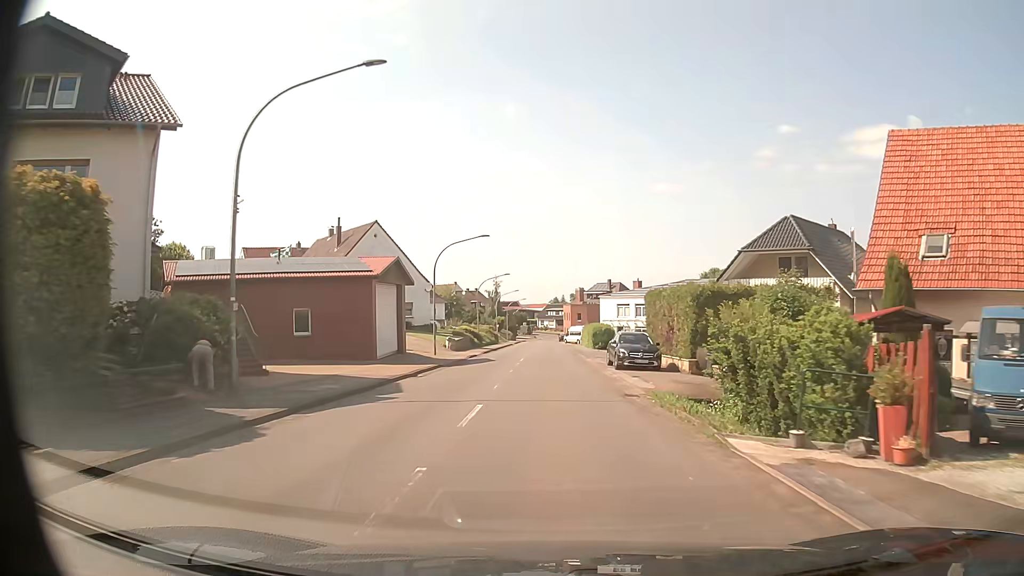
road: secondary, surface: asphalt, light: Day
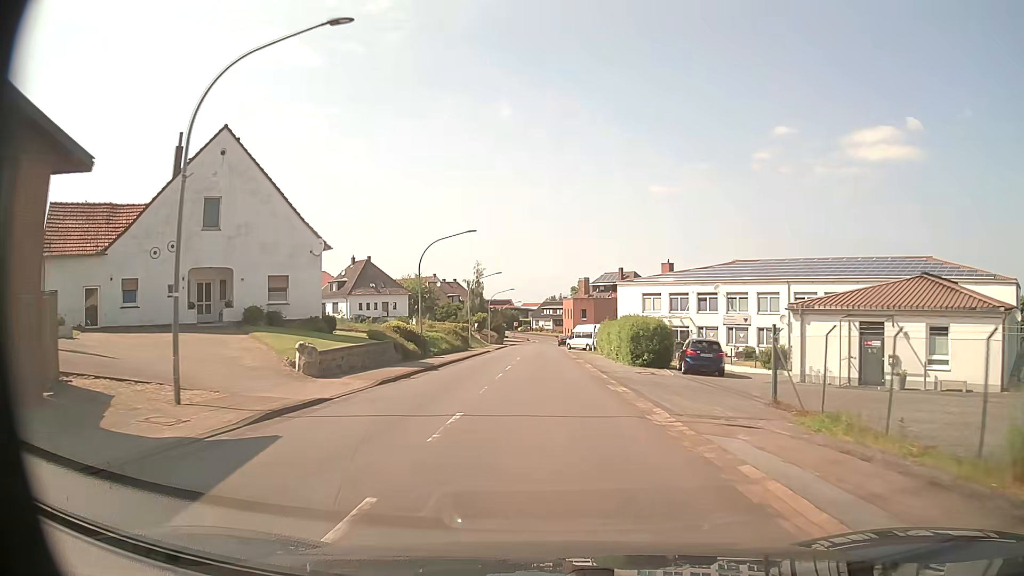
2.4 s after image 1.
(+0.1, +31.0) m; 0°
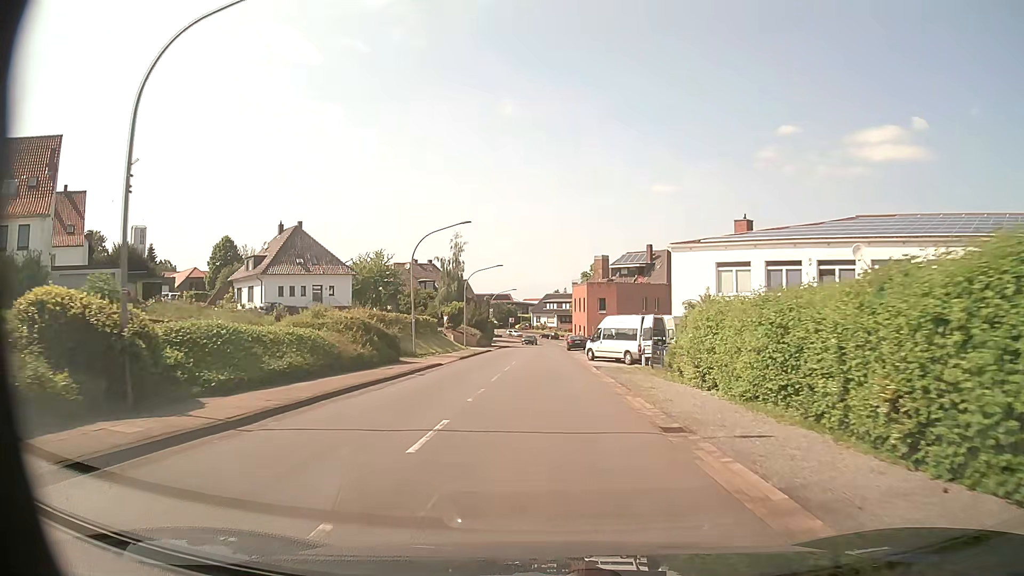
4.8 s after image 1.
(0.0, +30.6) m; 0°
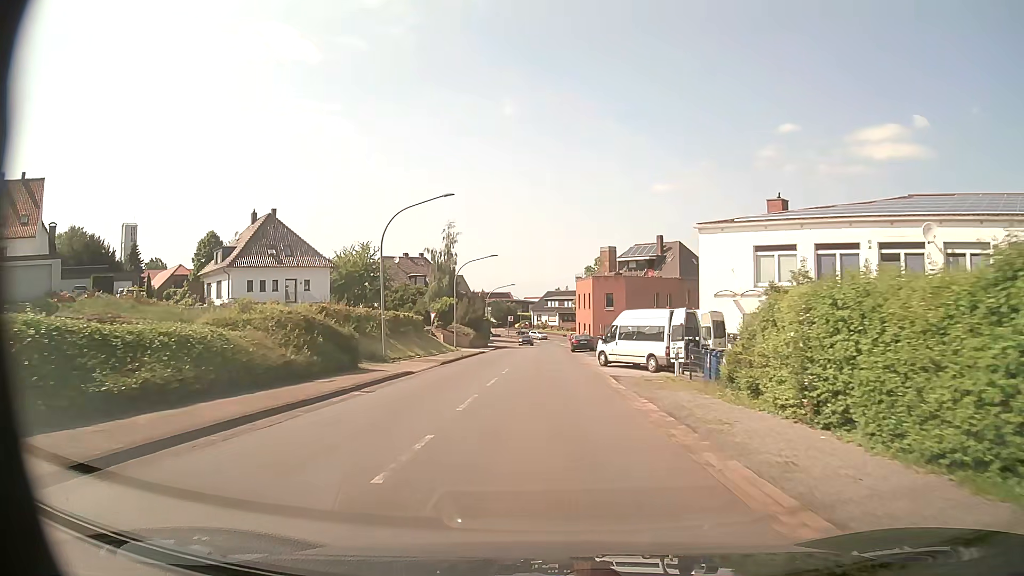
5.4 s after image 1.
(0.0, +7.6) m; 0°
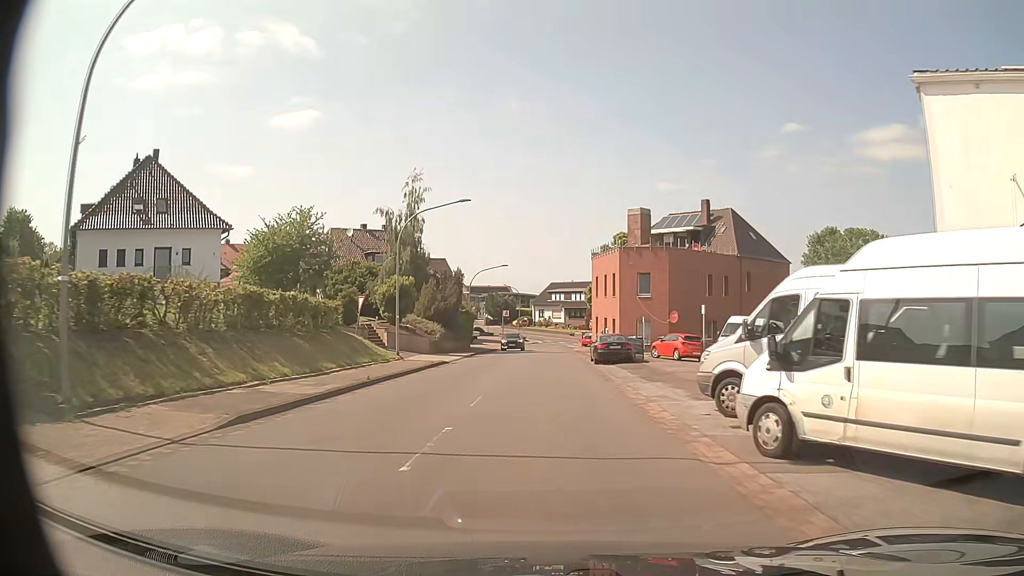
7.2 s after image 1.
(-0.1, +22.6) m; -1°
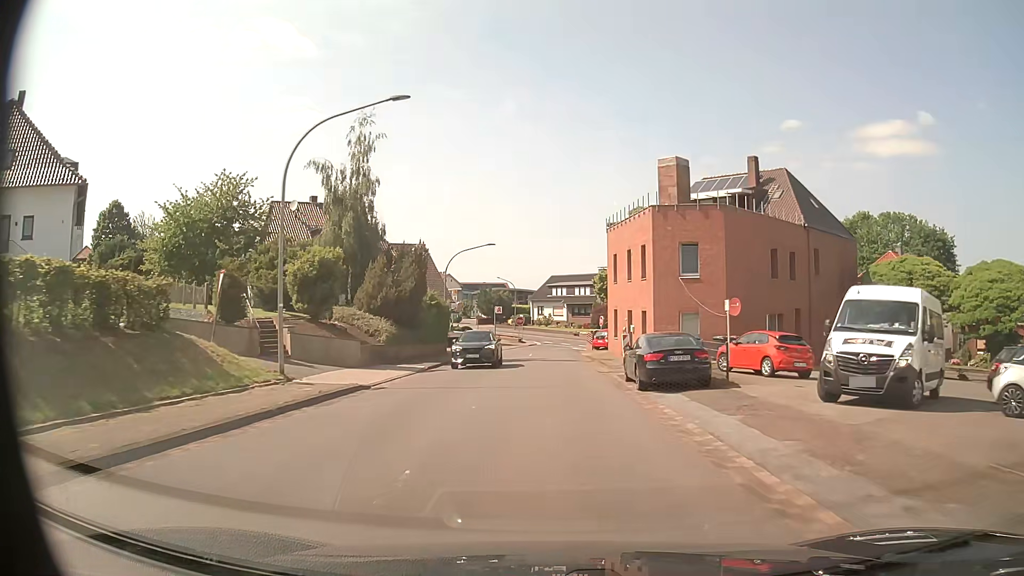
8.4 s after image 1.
(+0.1, +15.0) m; 0°
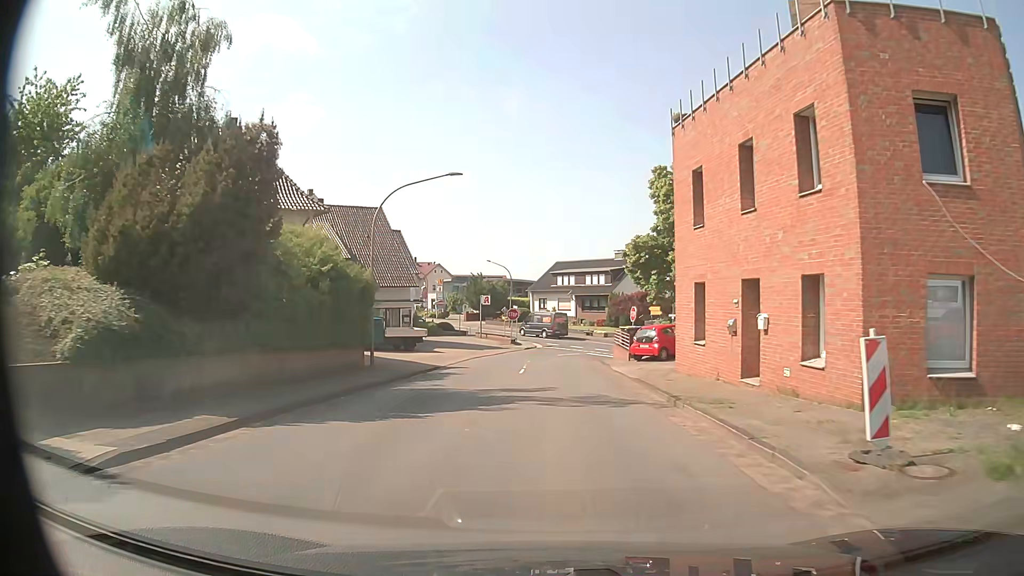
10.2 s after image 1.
(-0.1, +21.0) m; 0°
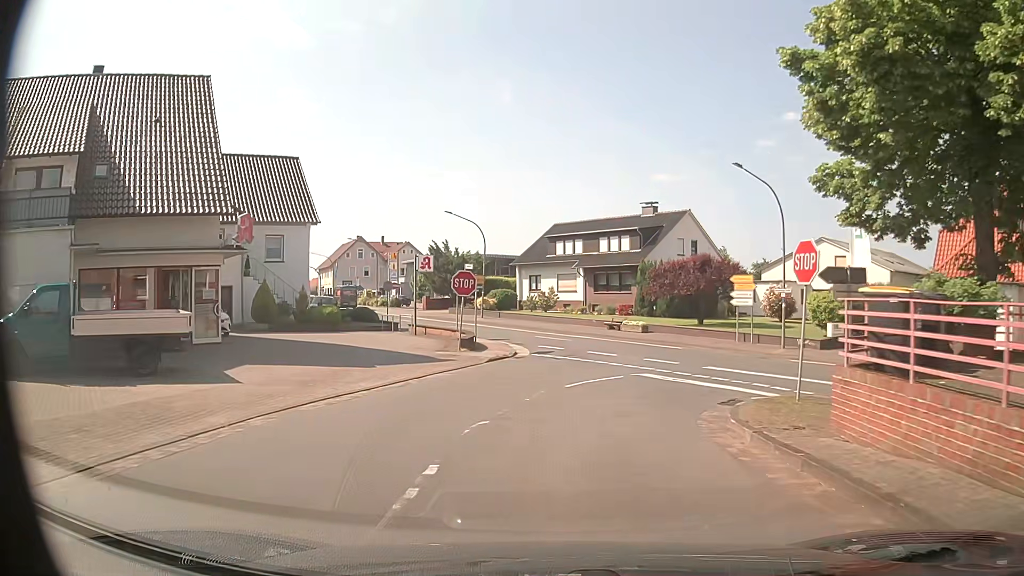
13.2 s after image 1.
(-0.1, +28.5) m; -1°
(0, +10) (+4, +19) (+6, +29) (+1, +38) (-4, +46) (-10, +54) (-15, +63) (-20, +72) (-24, +81) (-29, +89) m
